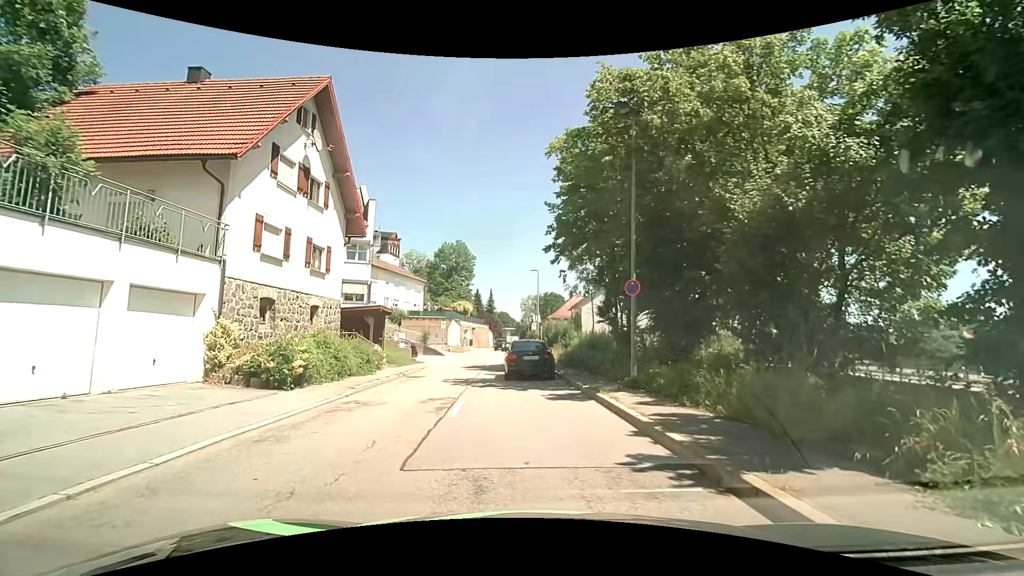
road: tertiary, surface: asphalt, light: Day
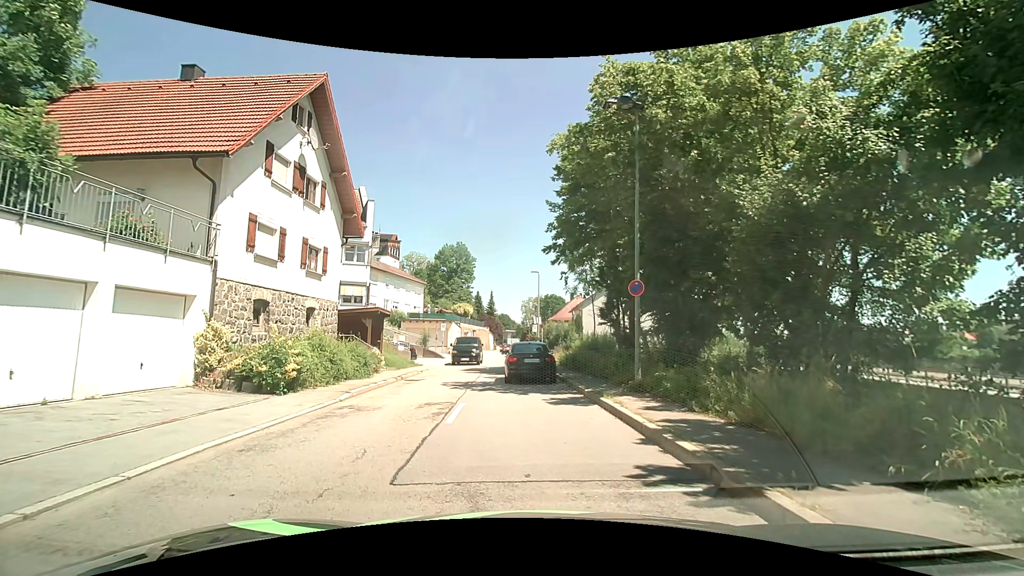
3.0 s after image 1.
(0.0, +0.5) m; 0°
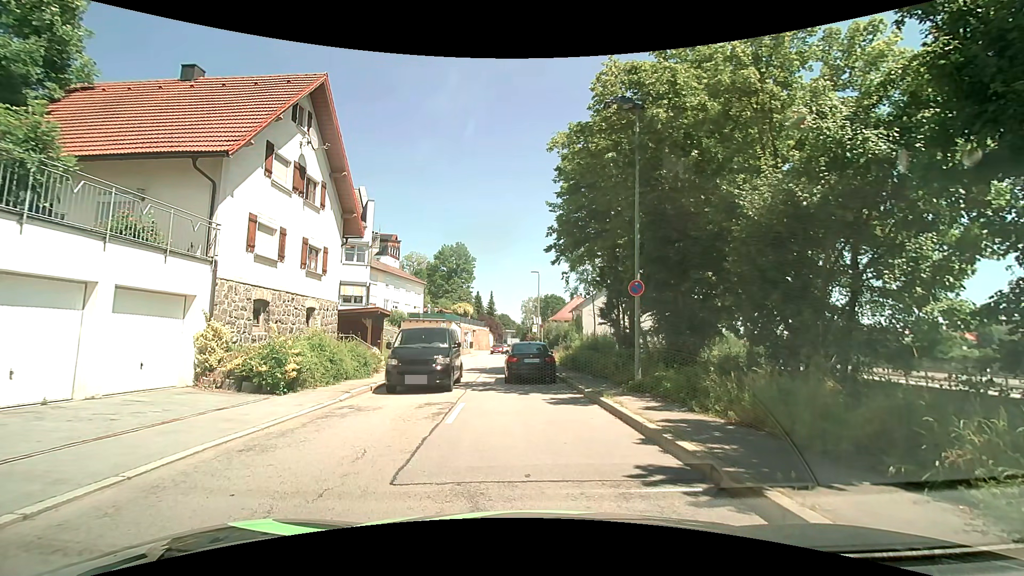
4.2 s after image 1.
(0.0, 0.0) m; 0°
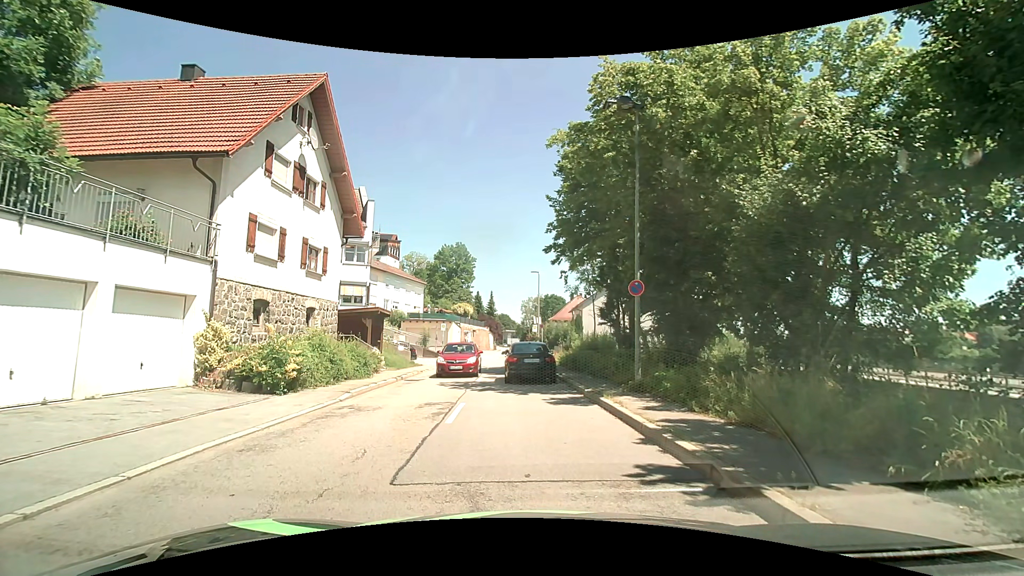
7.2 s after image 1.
(0.0, 0.0) m; 0°
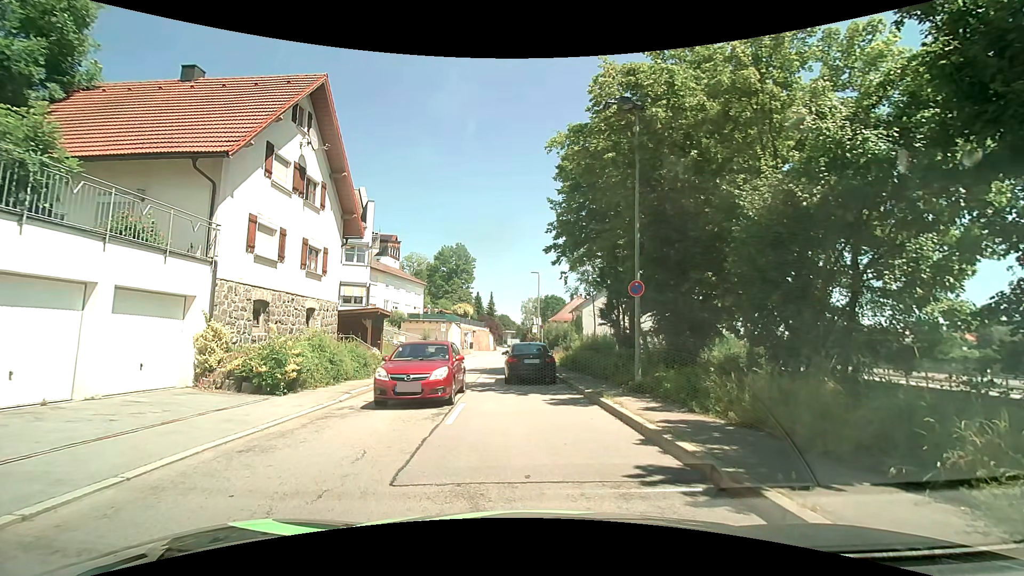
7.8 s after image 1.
(0.0, 0.0) m; 0°
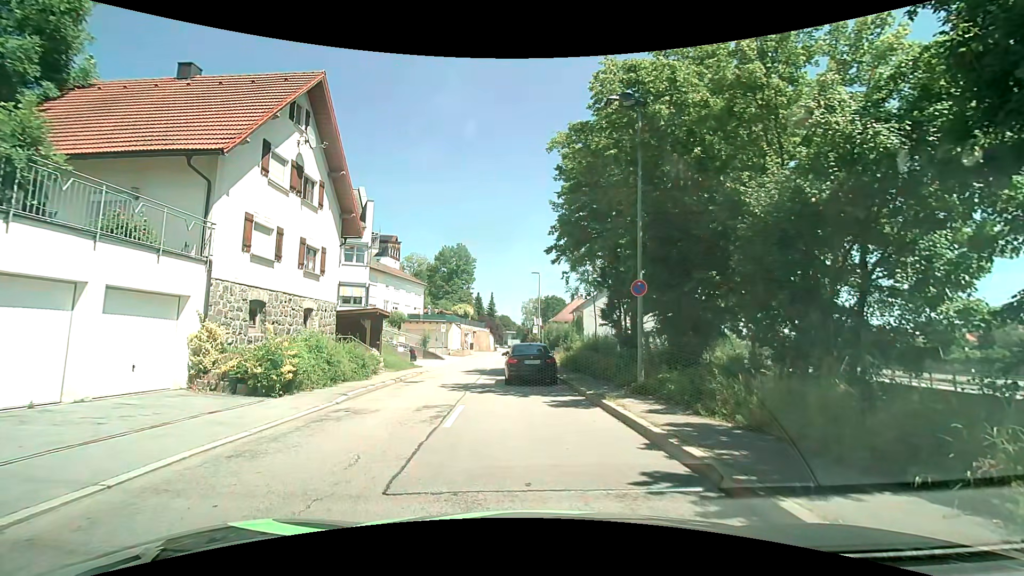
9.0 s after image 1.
(0.0, +0.2) m; 0°
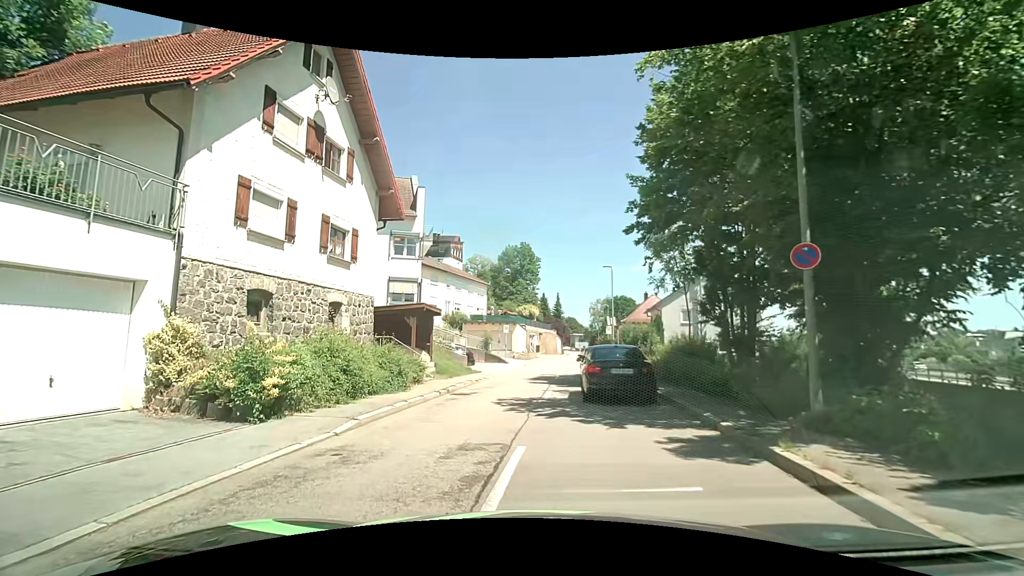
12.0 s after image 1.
(-0.3, +4.6) m; -9°
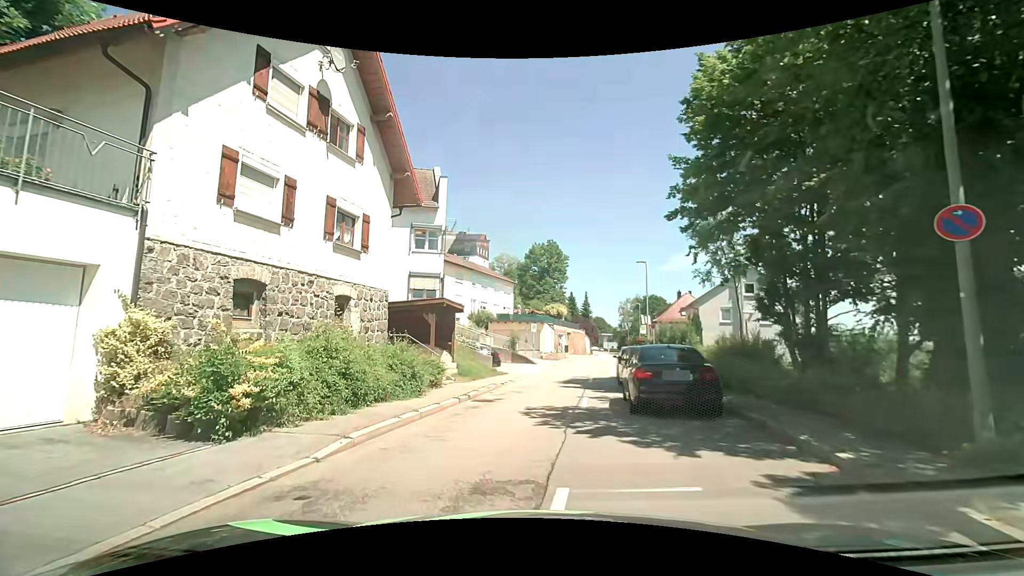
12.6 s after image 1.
(0.0, +2.1) m; -4°
(0, +10) (+1, +20) (+4, +30) (+6, +39) (+9, +49) (+11, +59) (+13, +68) (+15, +78) (+17, +88) (+19, +98) m
